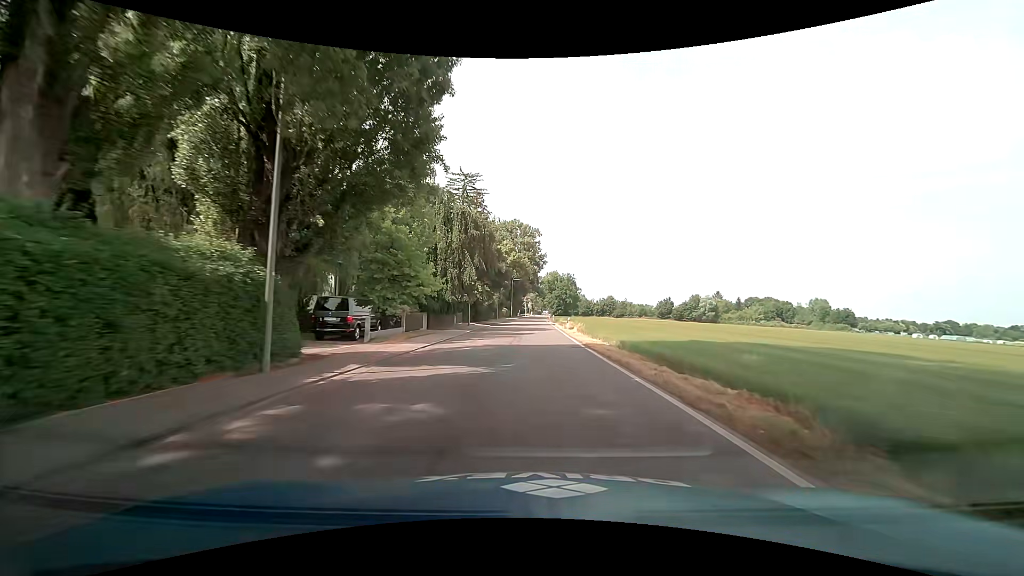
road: tertiary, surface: asphalt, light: Day
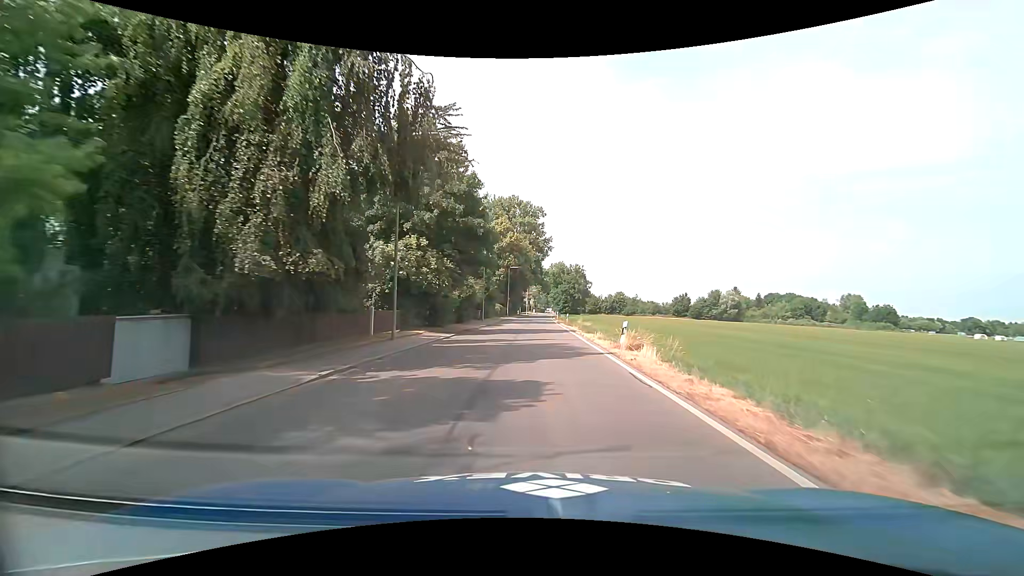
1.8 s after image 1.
(-0.1, +24.1) m; -1°
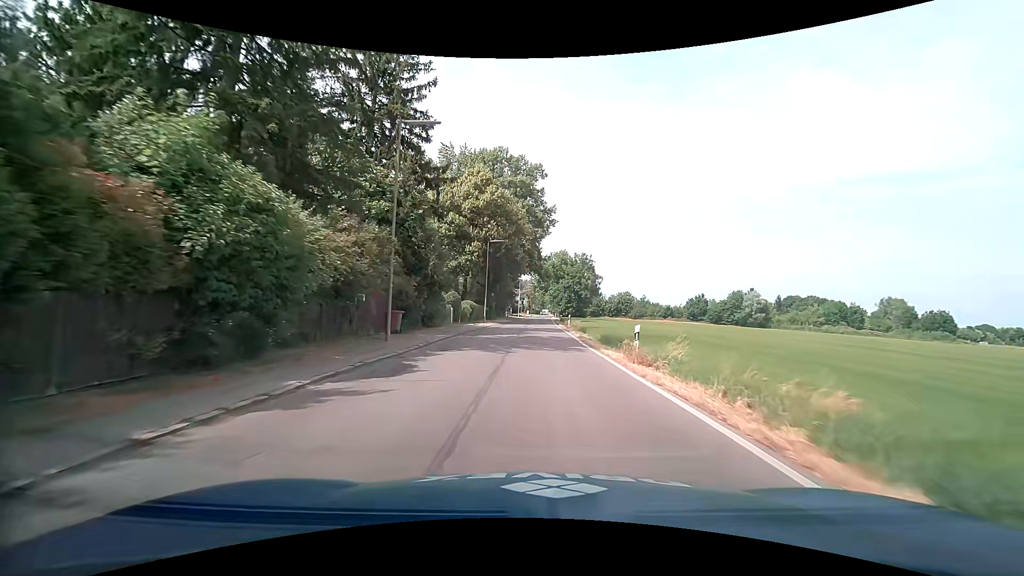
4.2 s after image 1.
(+0.2, +31.8) m; +1°
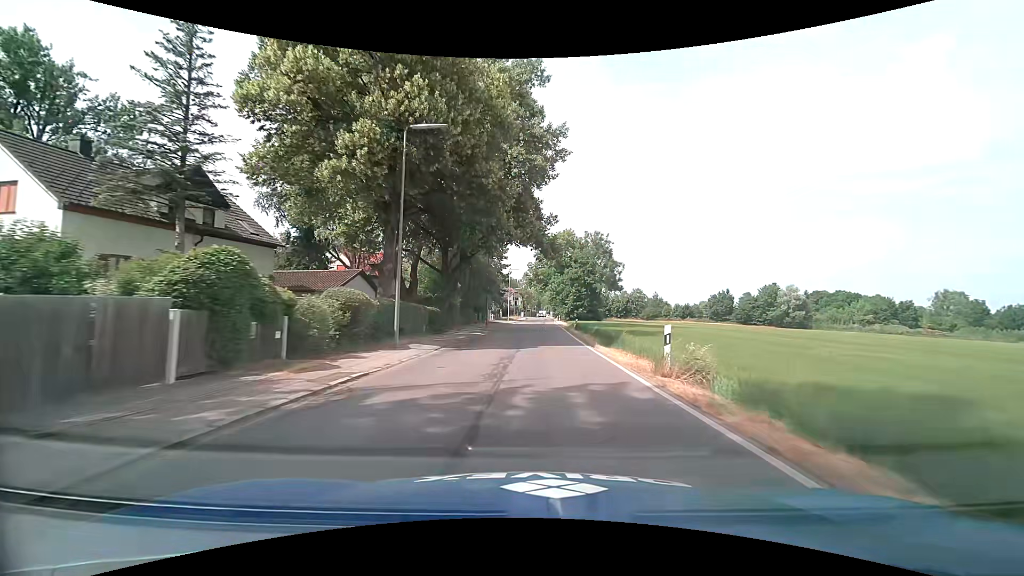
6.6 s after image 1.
(0.0, +31.4) m; 0°
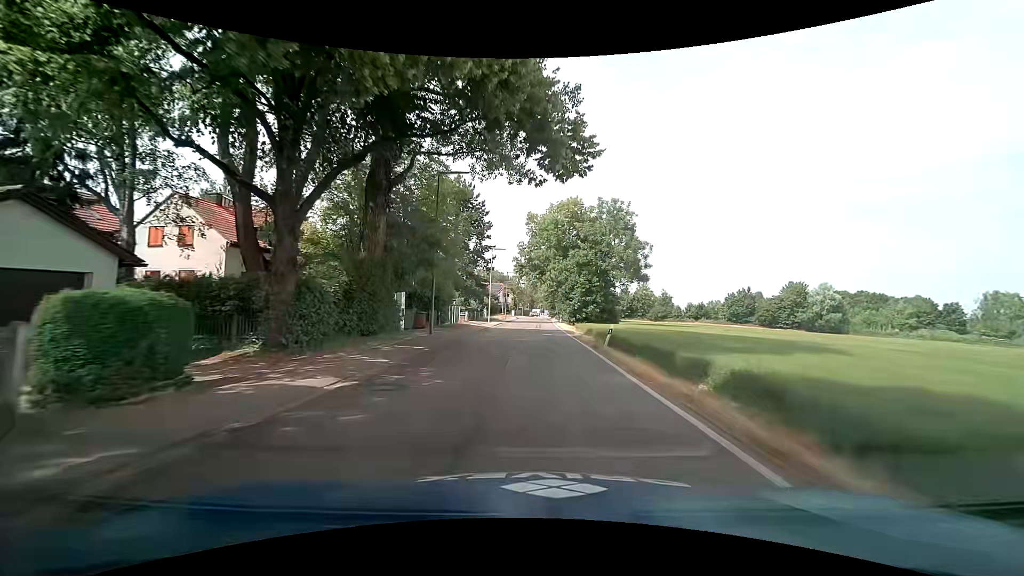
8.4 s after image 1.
(+0.4, +23.2) m; +2°
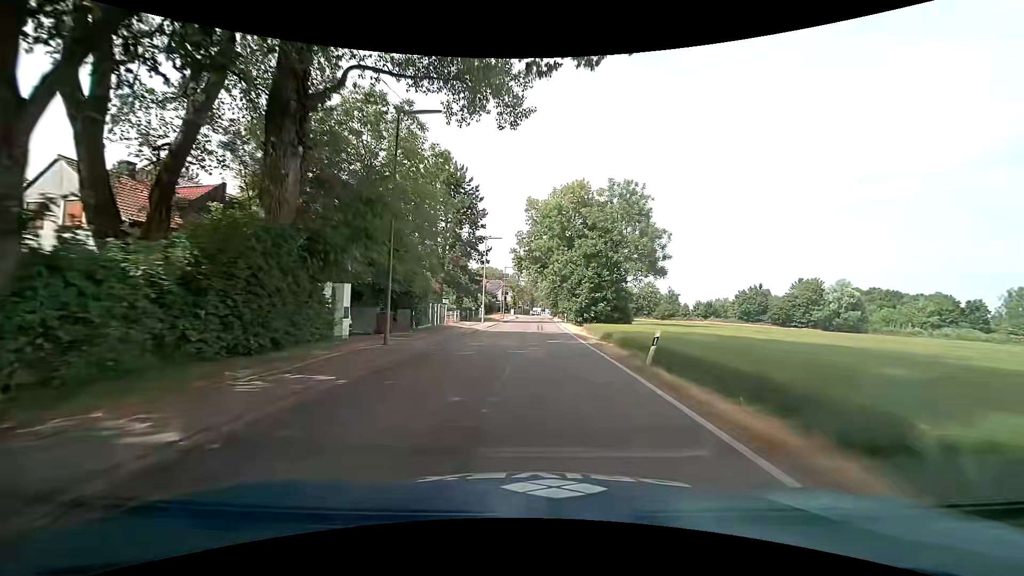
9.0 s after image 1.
(-0.1, +7.7) m; 0°
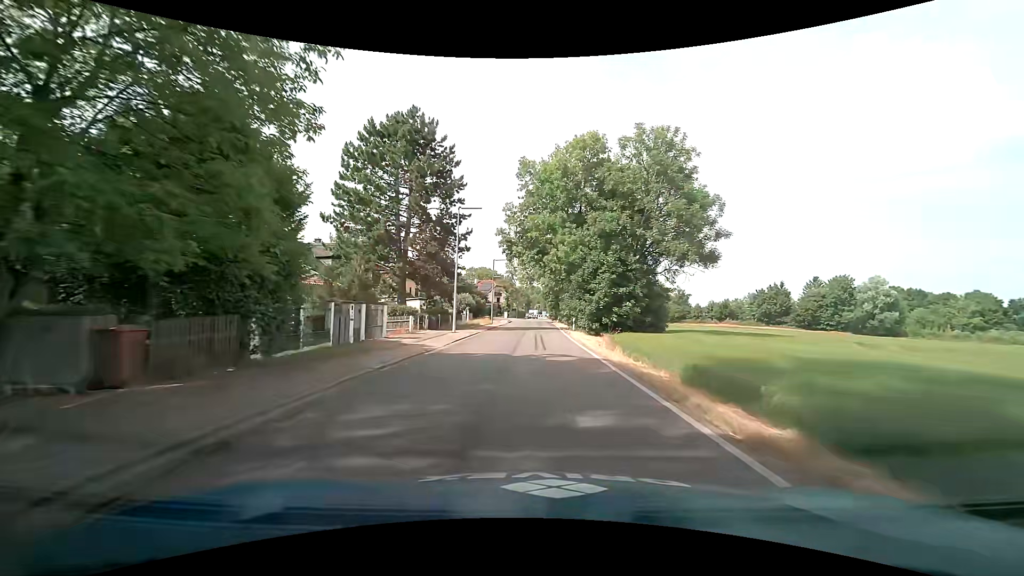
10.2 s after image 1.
(+0.1, +15.2) m; 0°
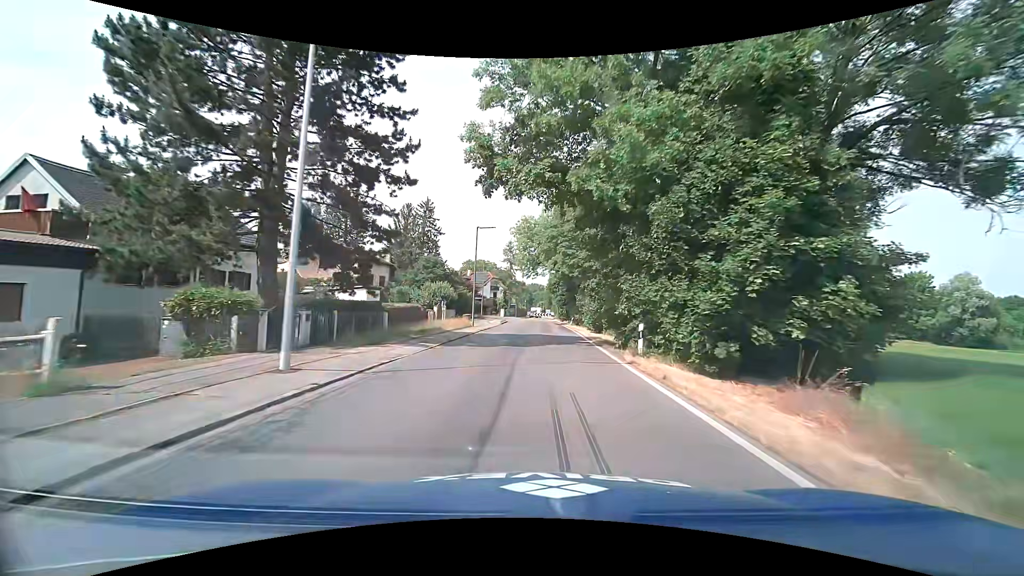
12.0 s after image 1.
(0.0, +22.5) m; -1°
